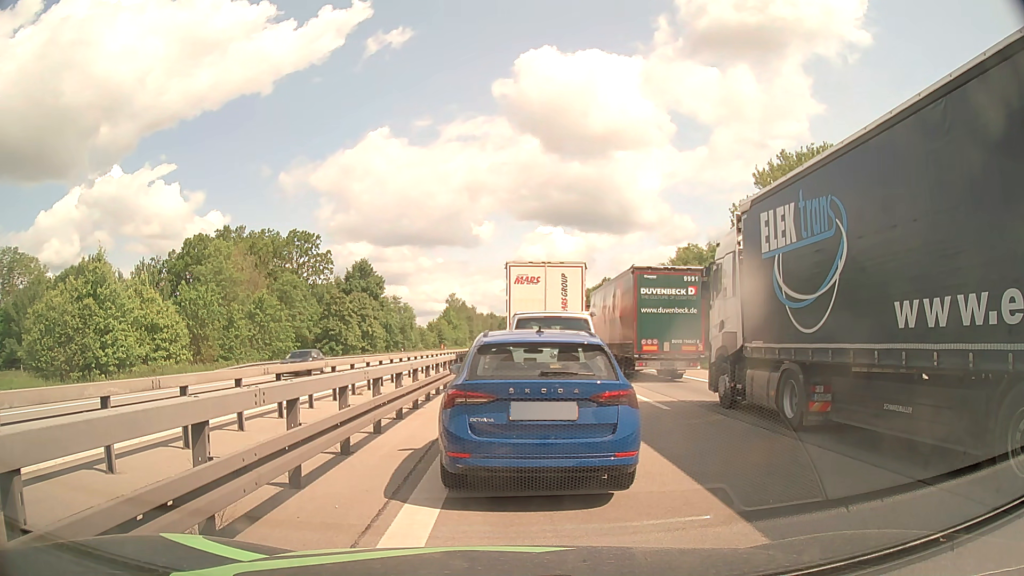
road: motorway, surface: asphalt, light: Day
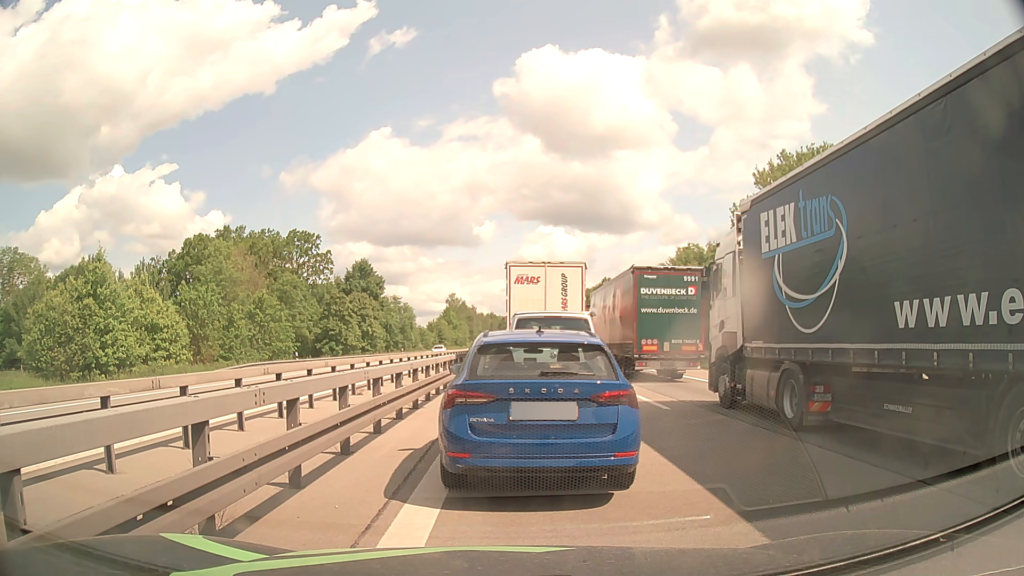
(0.0, 0.0) m; 0°
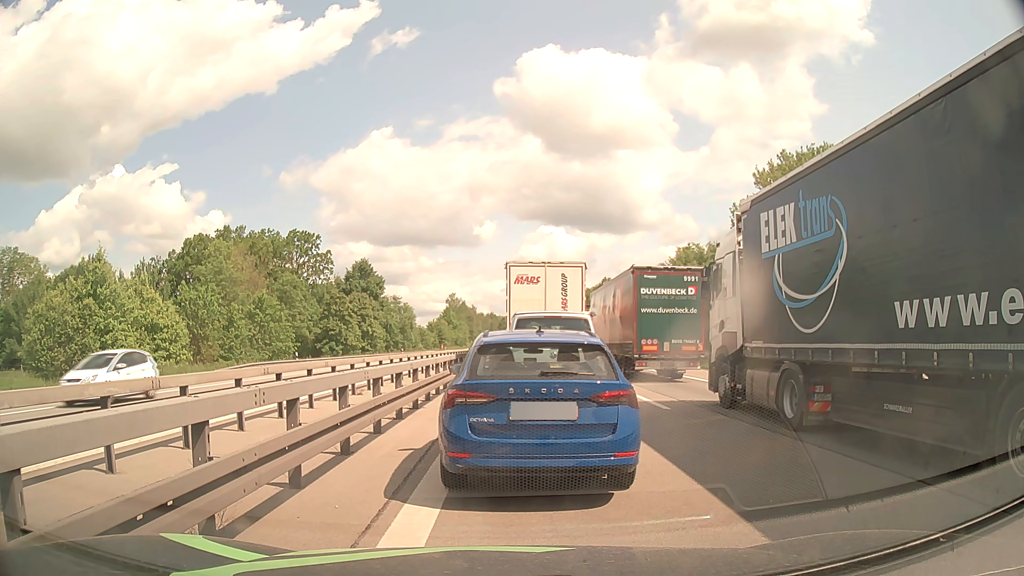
(0.0, 0.0) m; 0°
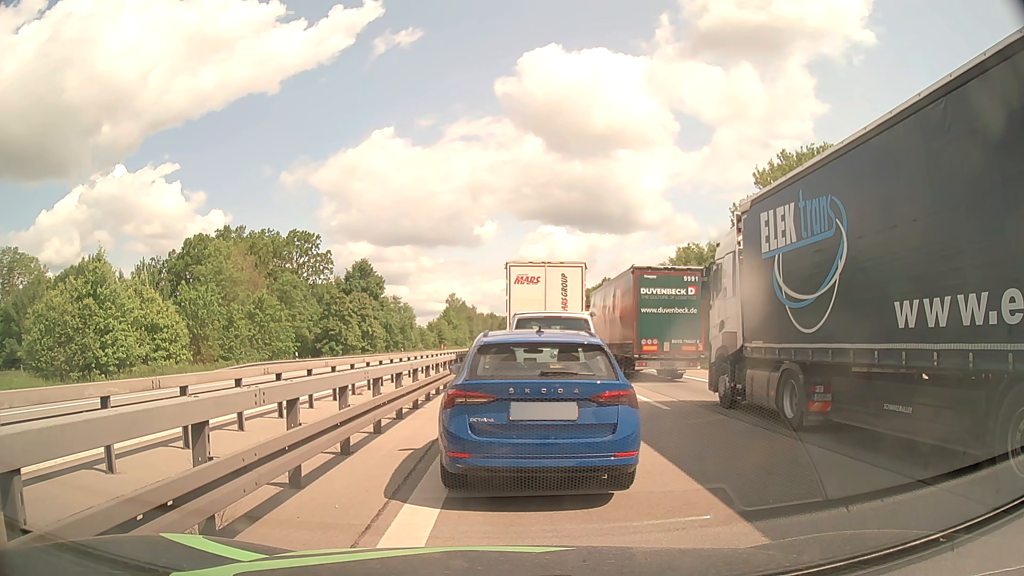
(0.0, 0.0) m; 0°
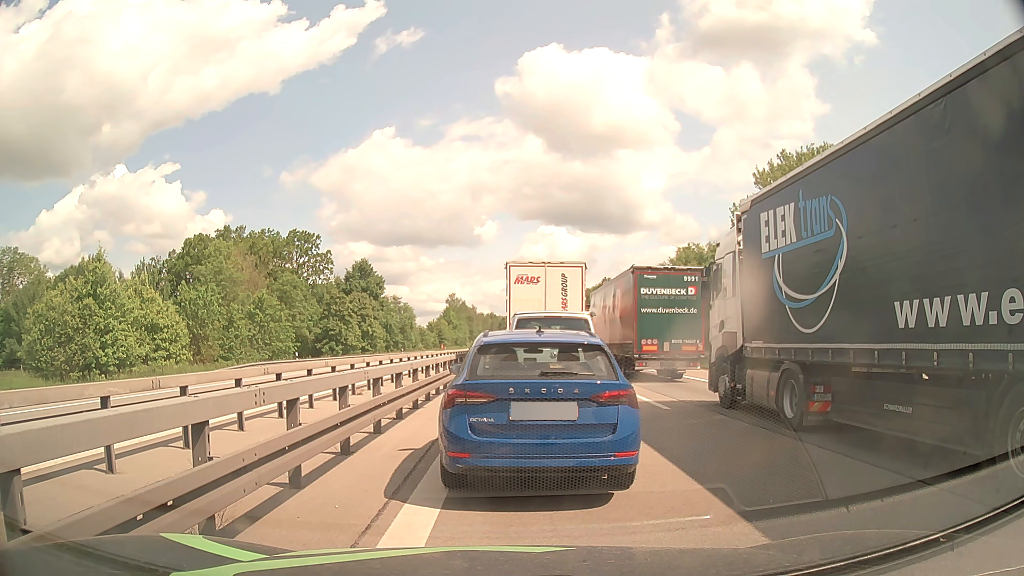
(0.0, 0.0) m; 0°
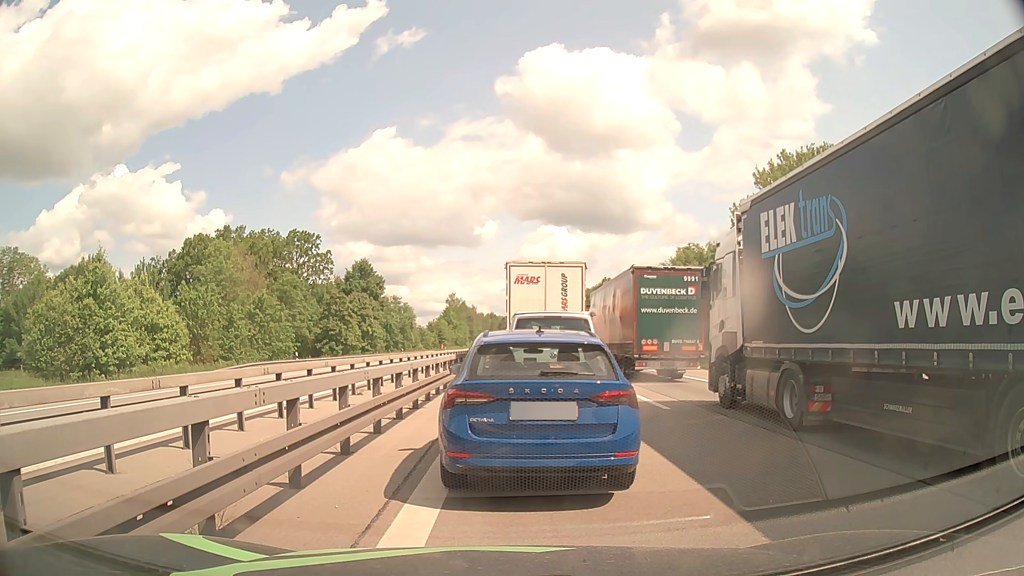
(0.0, 0.0) m; 0°
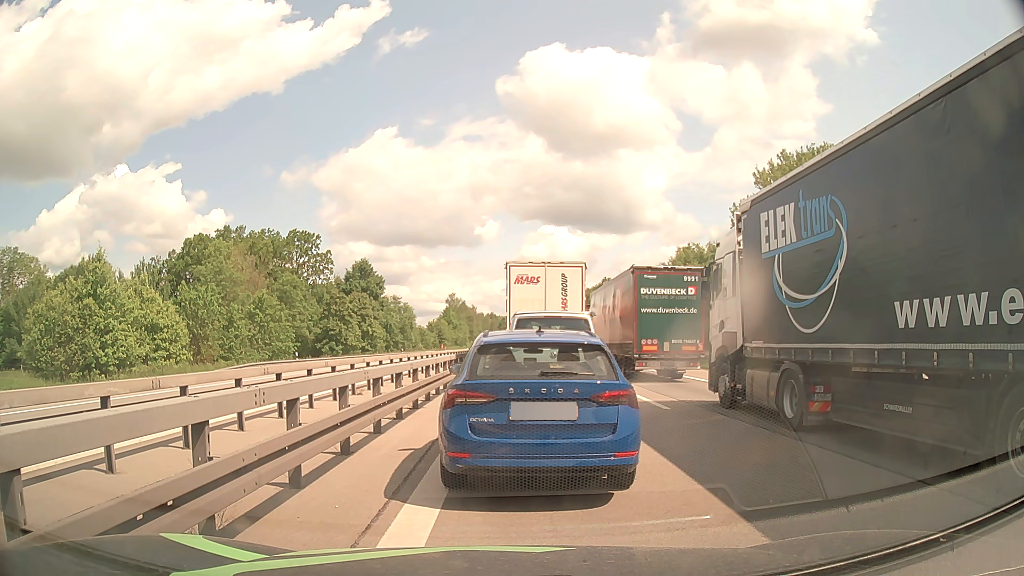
(0.0, 0.0) m; 0°
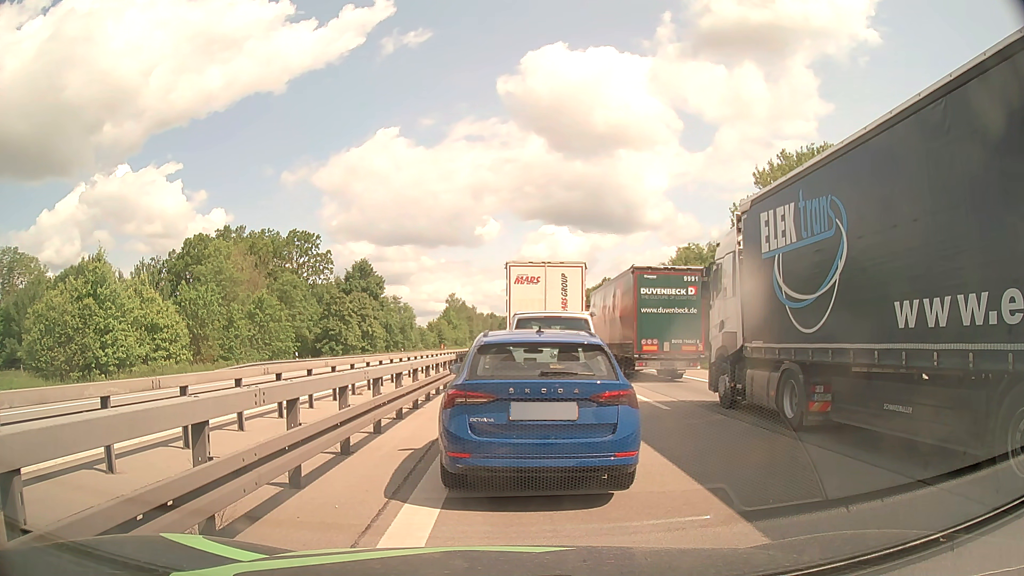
(0.0, 0.0) m; 0°
